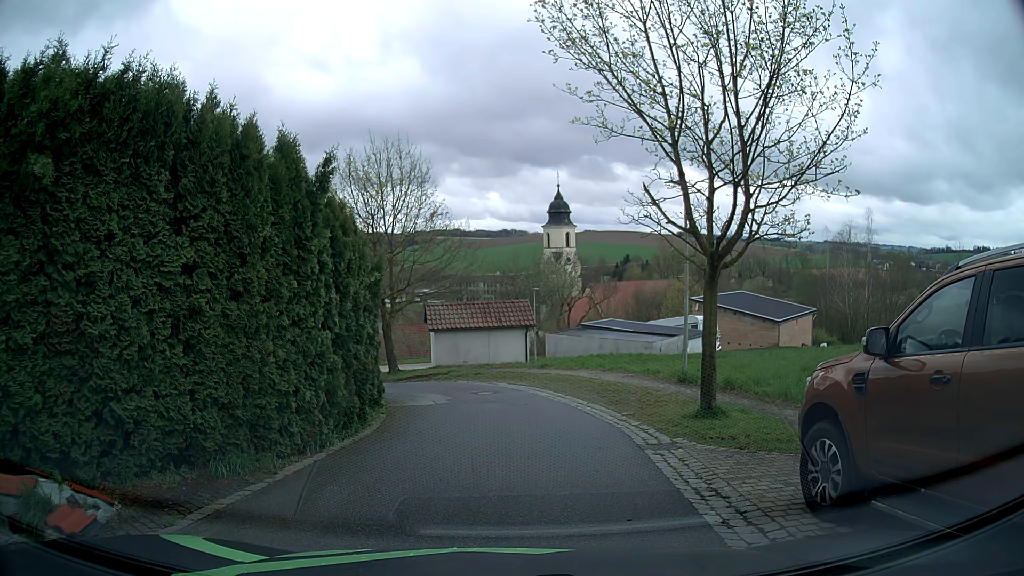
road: residential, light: Day
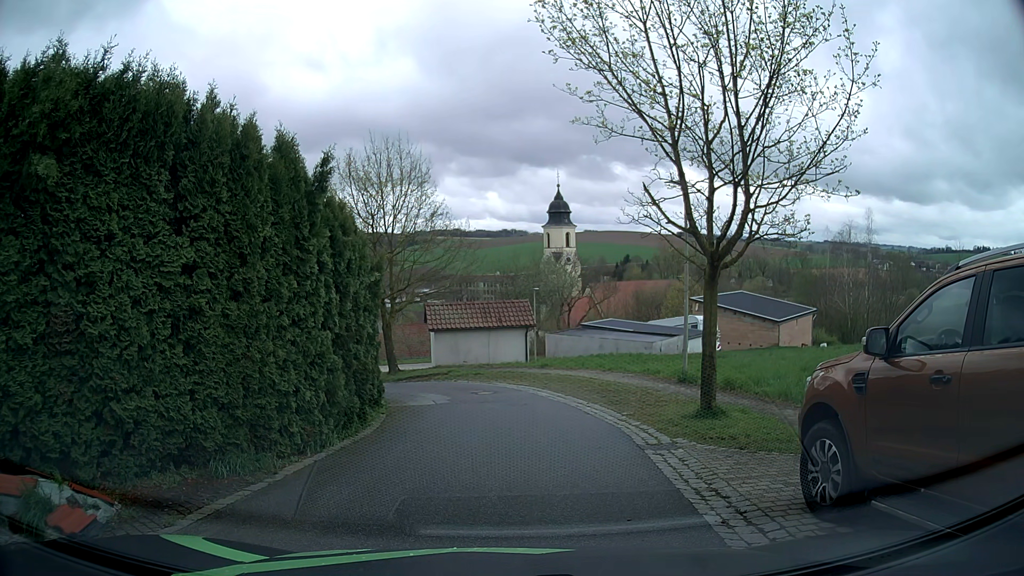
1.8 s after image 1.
(0.0, 0.0) m; 0°
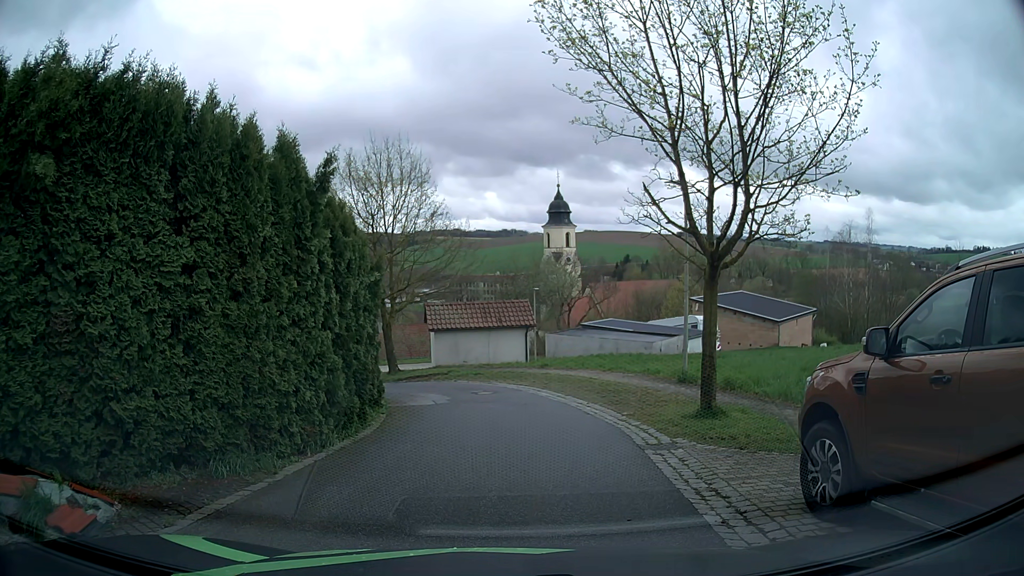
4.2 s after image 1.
(0.0, 0.0) m; 0°
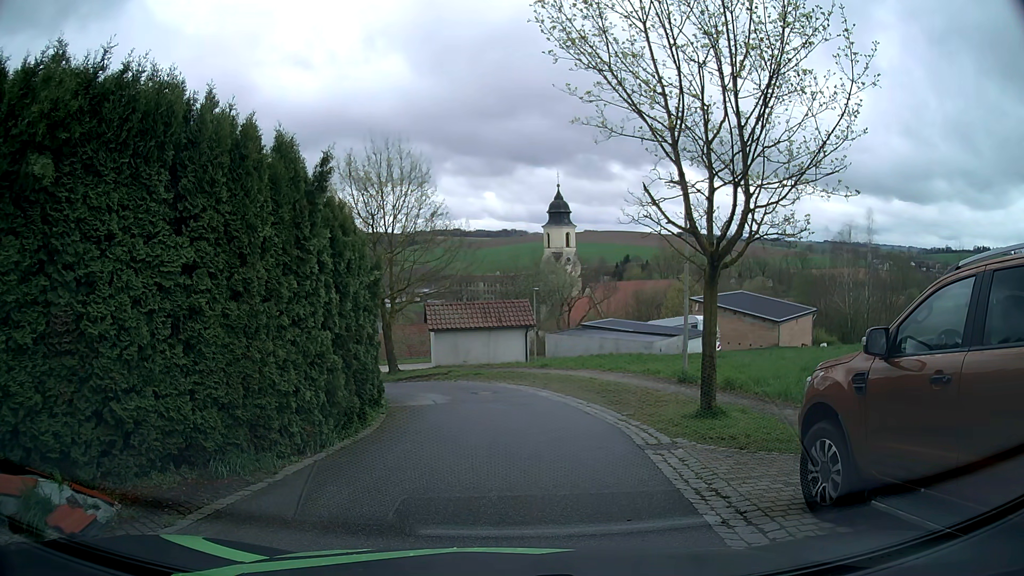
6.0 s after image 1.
(0.0, 0.0) m; 0°
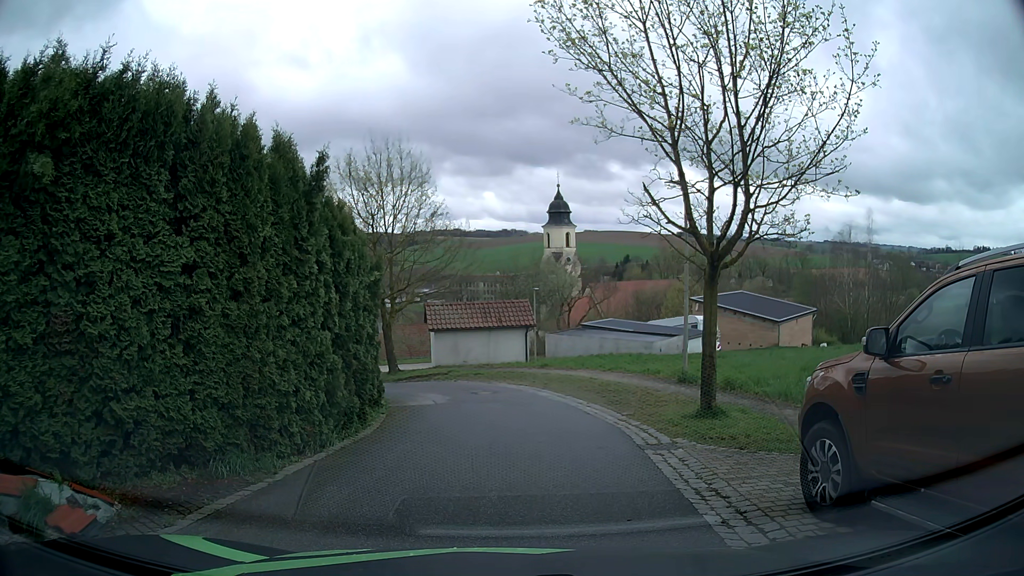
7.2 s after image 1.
(0.0, 0.0) m; 0°
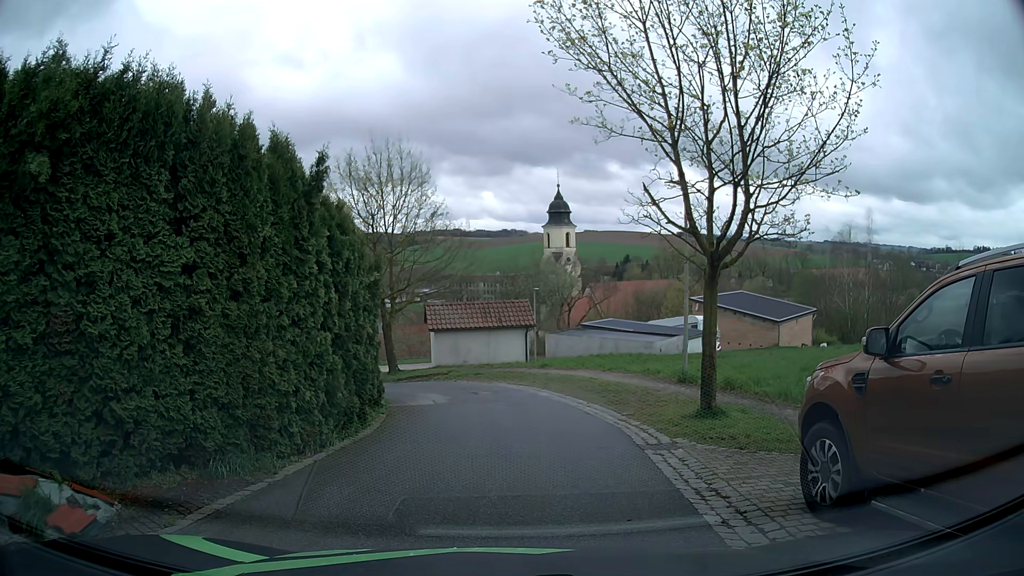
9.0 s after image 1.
(0.0, 0.0) m; 0°
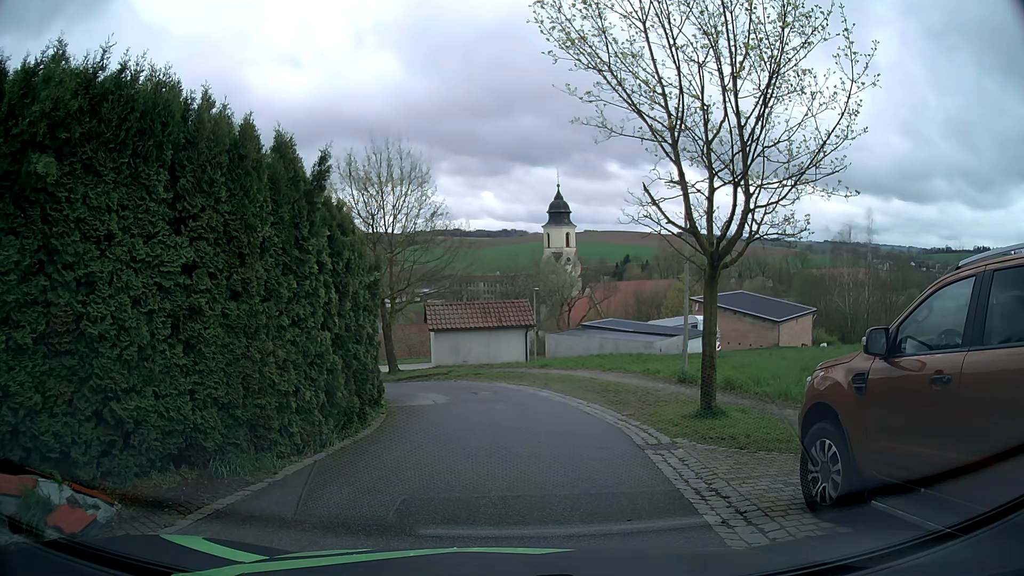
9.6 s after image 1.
(0.0, 0.0) m; 0°
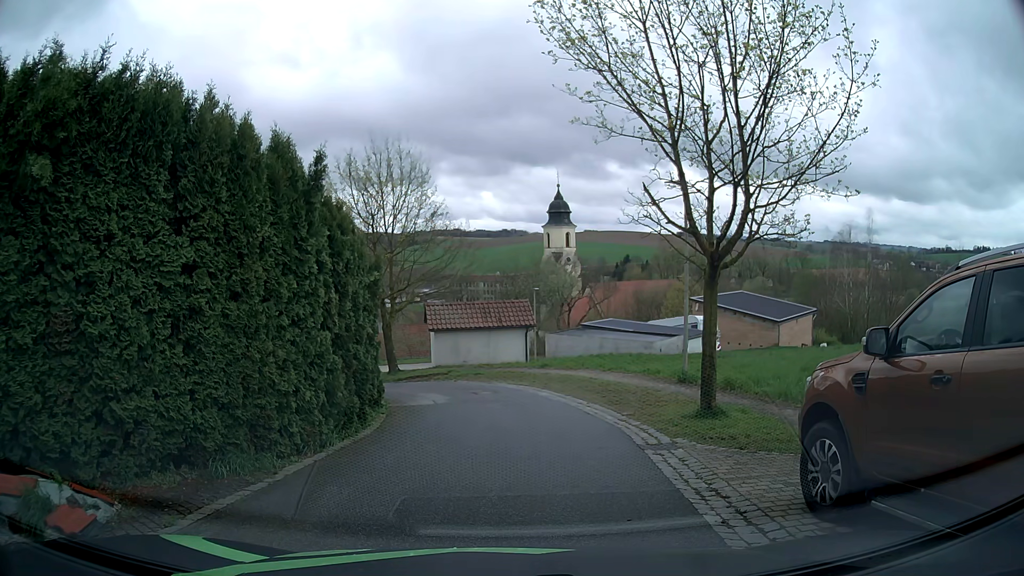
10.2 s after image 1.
(0.0, 0.0) m; 0°
(+1, +10) (0, +20) (-7, +27) (-17, +26) (-26, +21) (-33, +15) (-41, +8) (-49, +2) (-56, -5) (-64, -12) m
